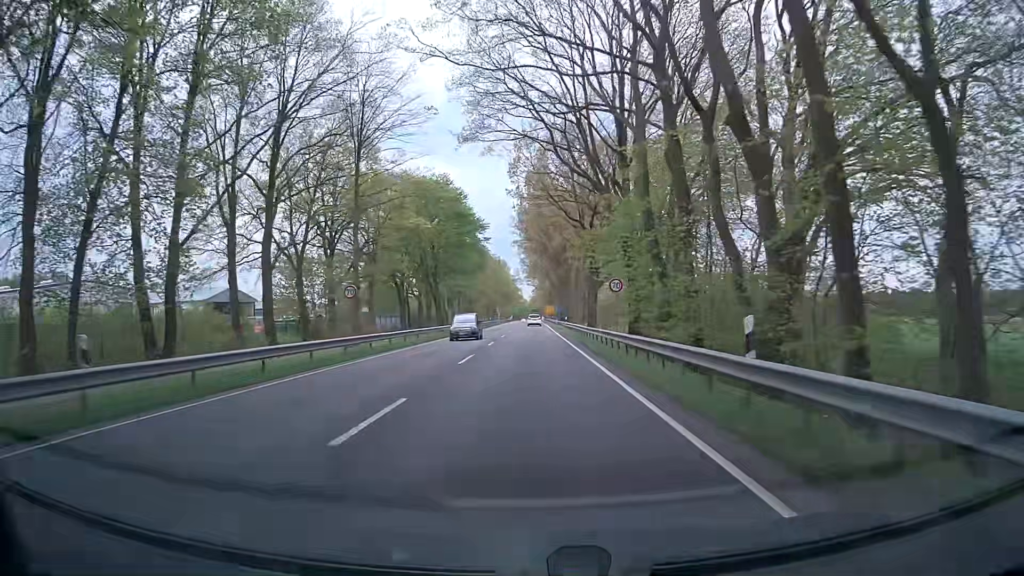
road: primary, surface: asphalt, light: Day
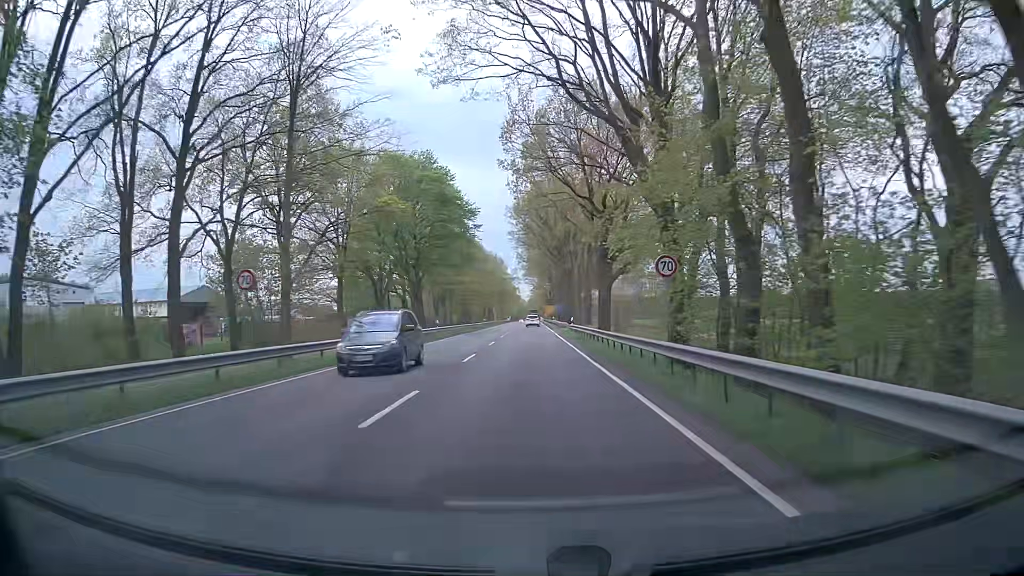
(0.0, +10.9) m; 0°
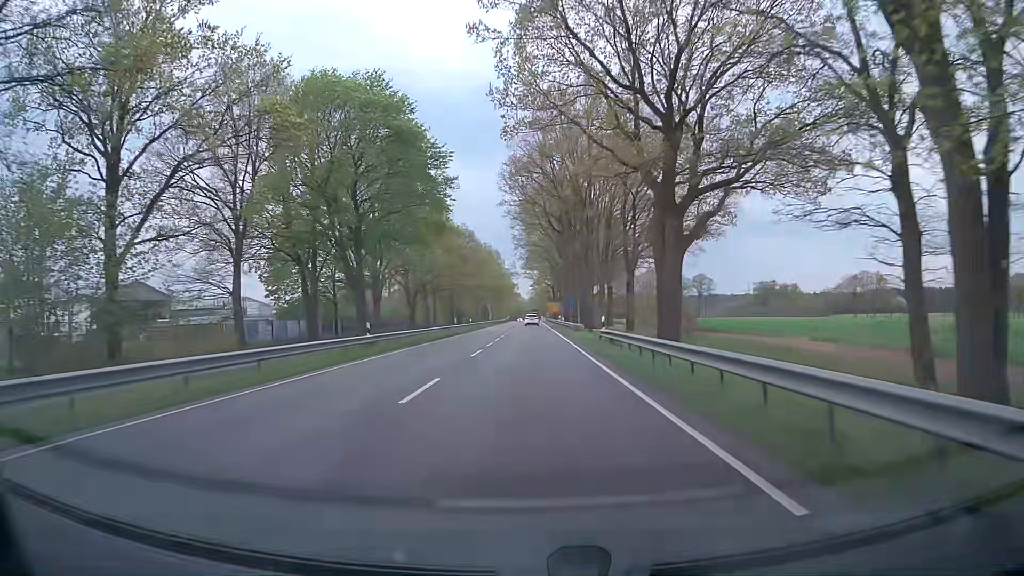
(-0.1, +21.7) m; 0°
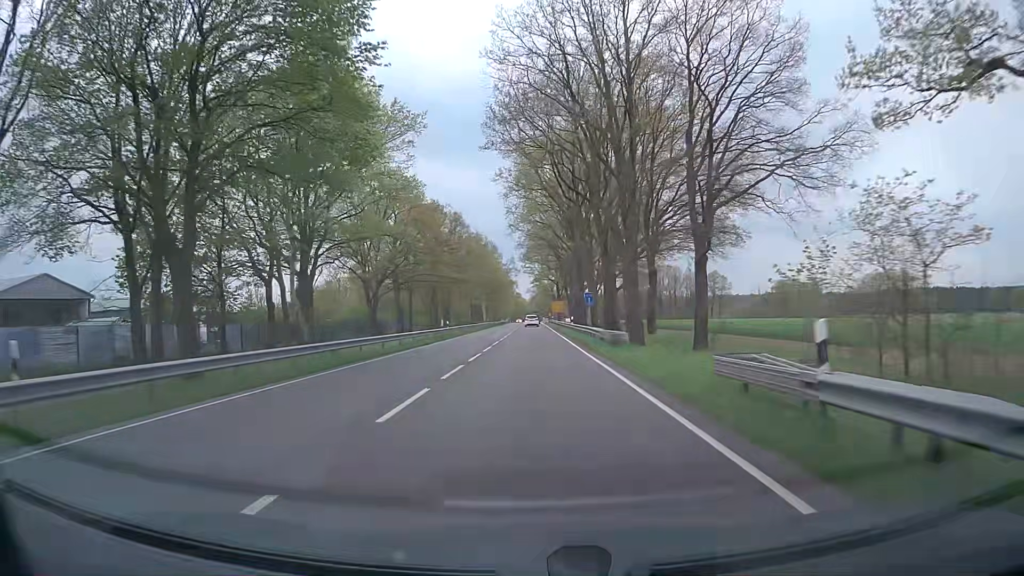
(-0.1, +21.7) m; 0°
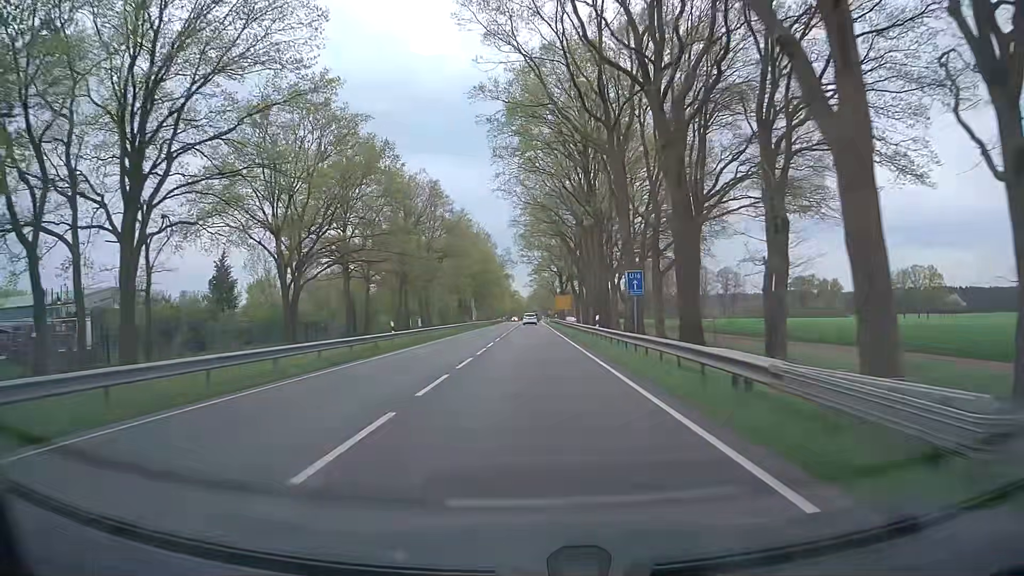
(0.0, +21.6) m; 0°
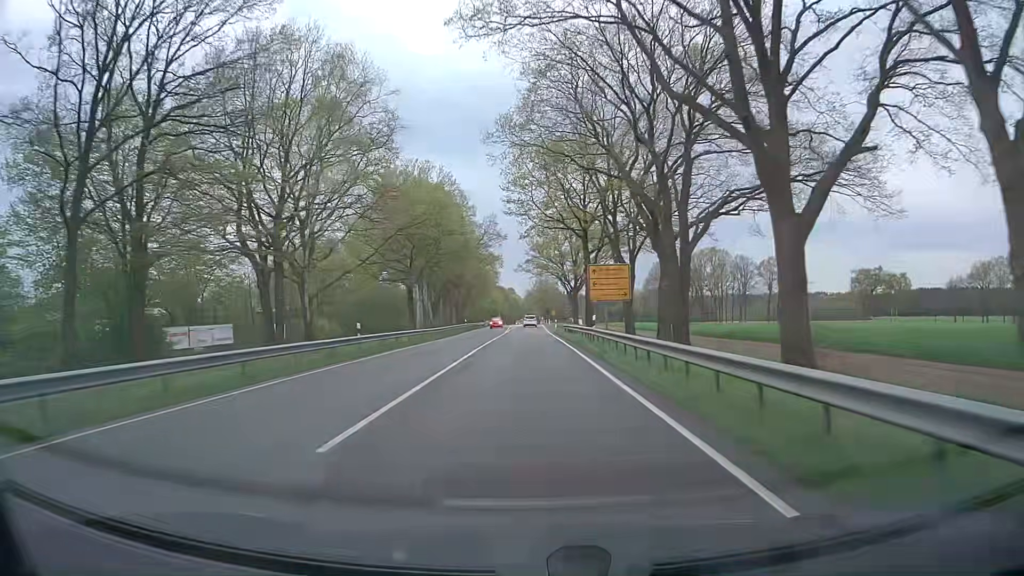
(+0.1, +53.9) m; 0°
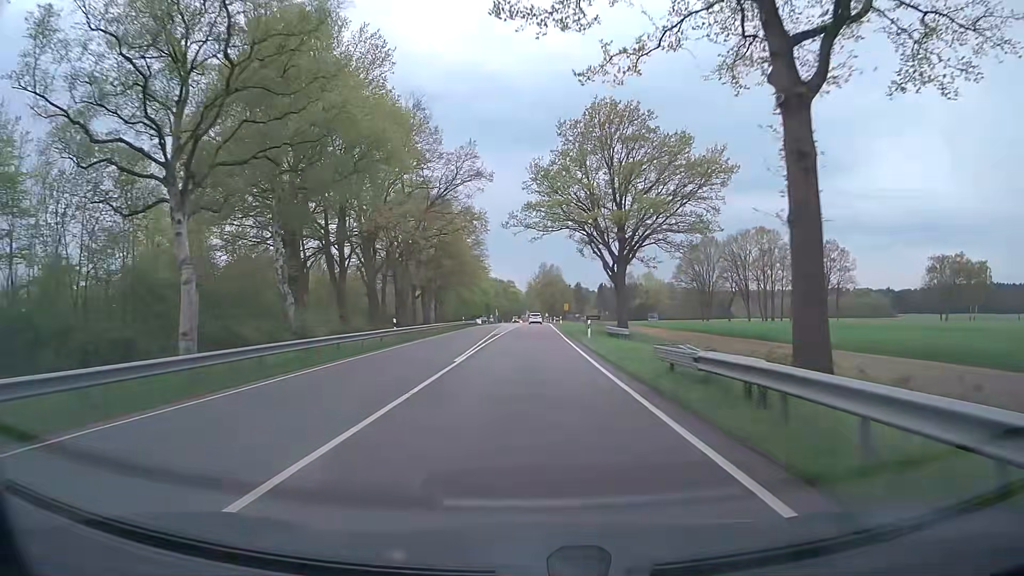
(+0.3, +43.0) m; +1°
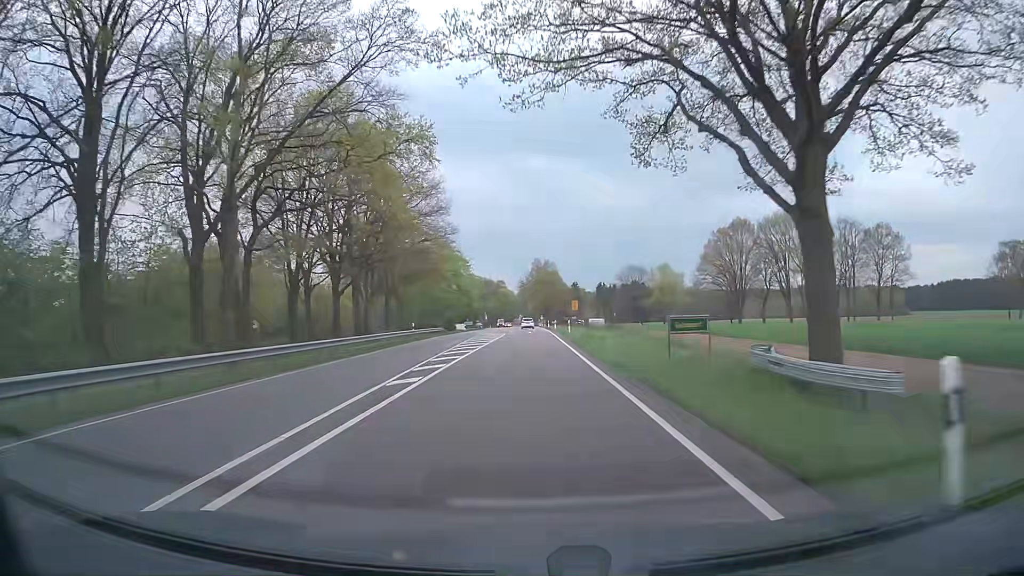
(0.0, +32.3) m; 0°
(0, +10) (0, +20) (0, +30) (0, +40) (0, +50) (0, +60) (0, +70) (0, +80) (0, +90) (0, +100) m
